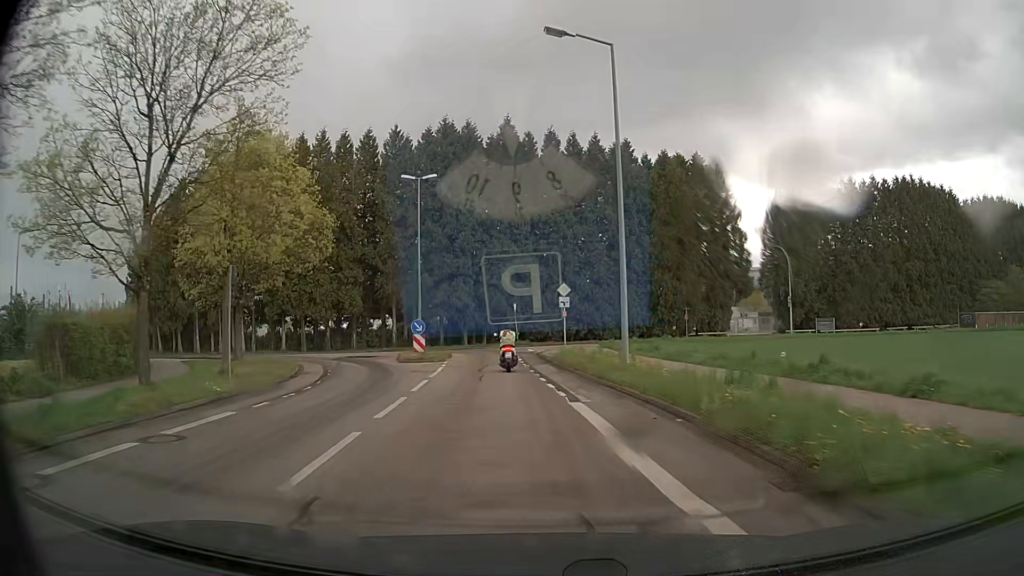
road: tertiary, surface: asphalt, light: Day
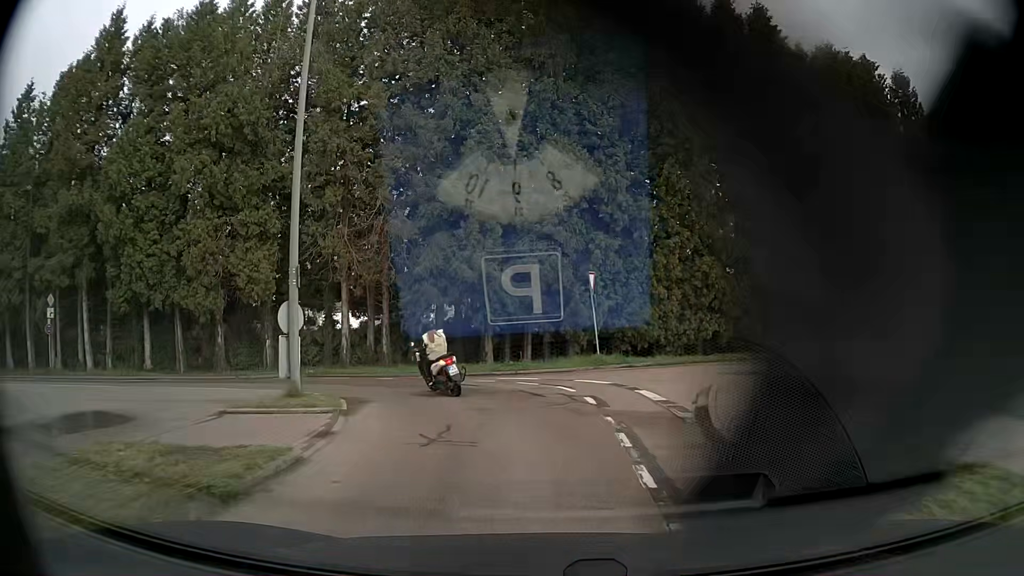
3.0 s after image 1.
(-1.6, +27.3) m; -5°
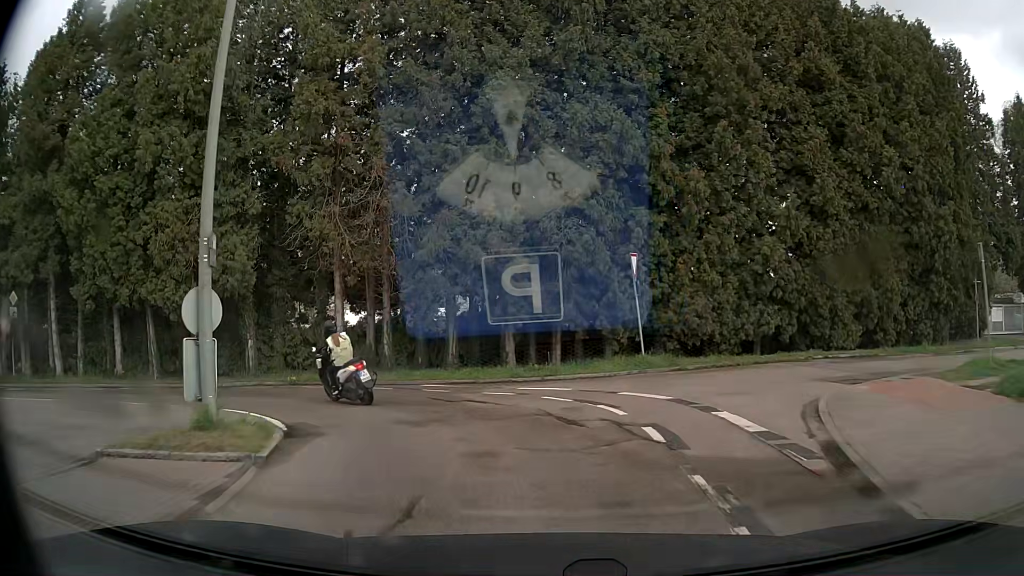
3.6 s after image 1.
(-0.1, +4.2) m; -2°
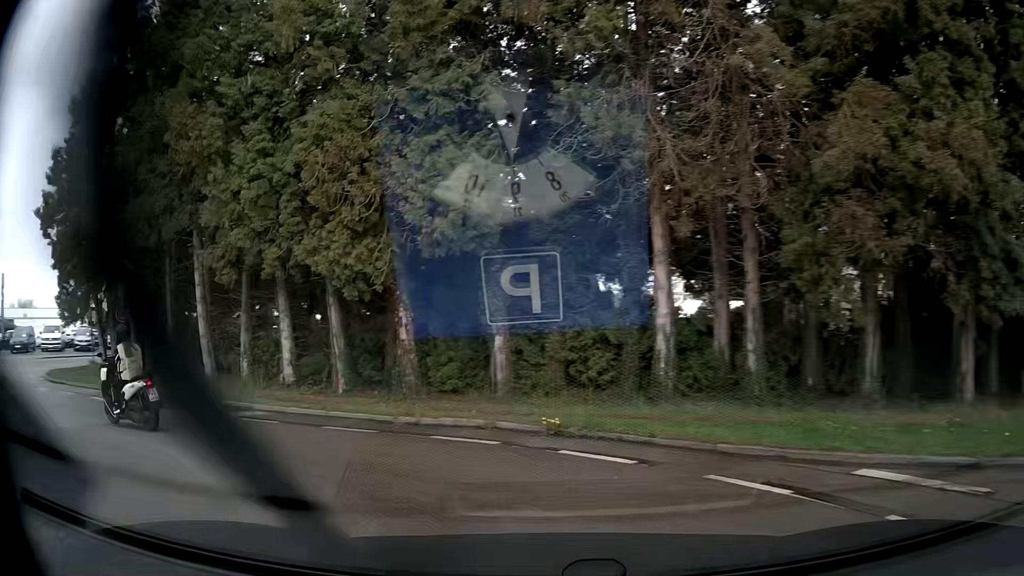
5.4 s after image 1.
(-2.1, +10.2) m; -29°
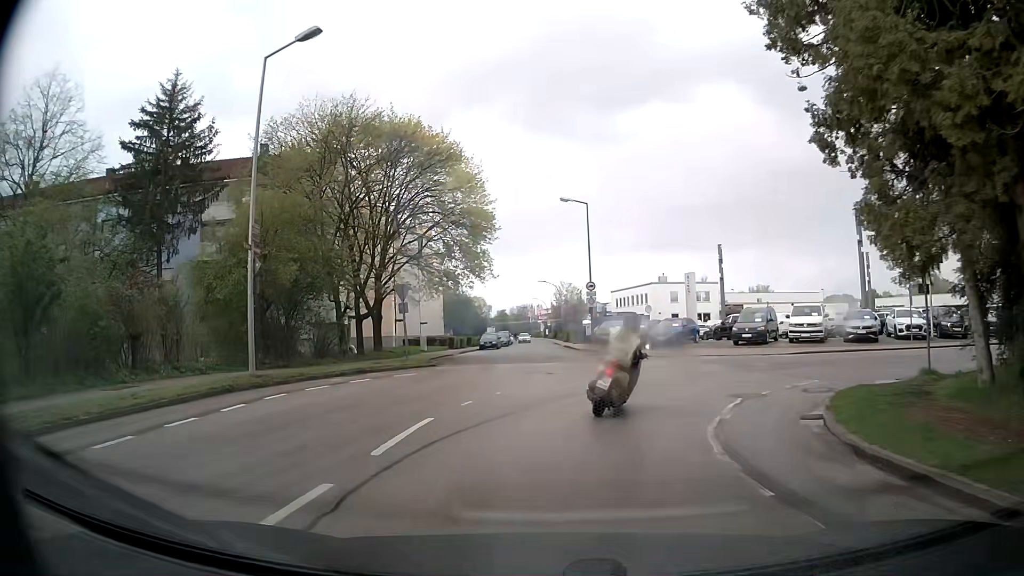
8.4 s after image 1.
(-10.3, +12.3) m; -65°
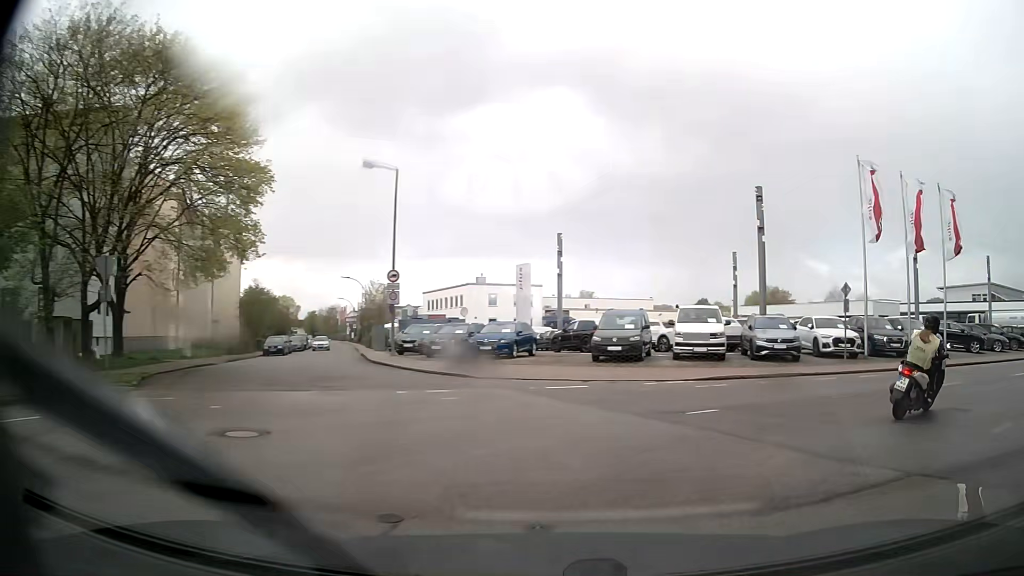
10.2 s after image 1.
(+0.7, +10.5) m; +16°
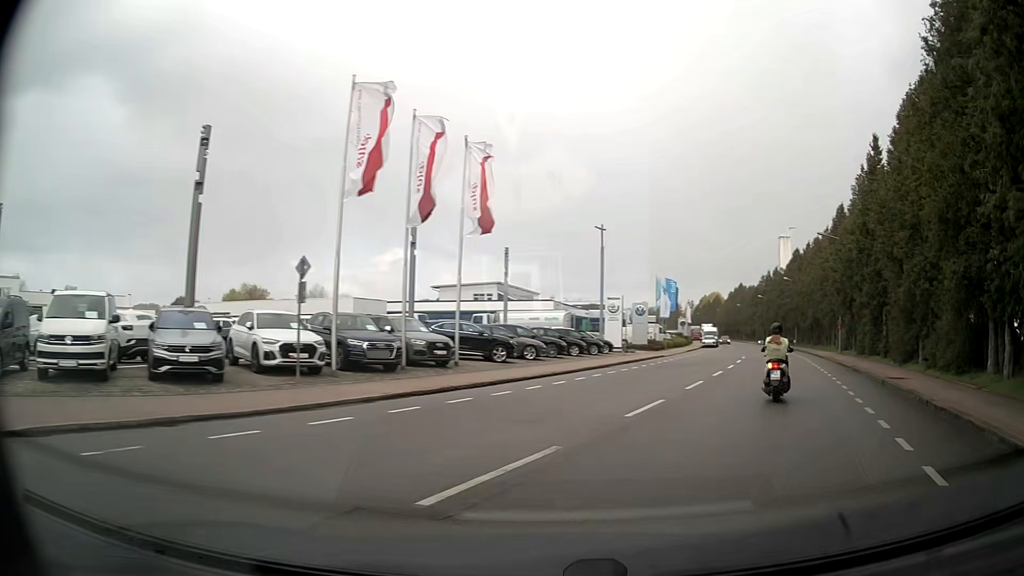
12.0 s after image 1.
(+3.4, +9.2) m; +44°
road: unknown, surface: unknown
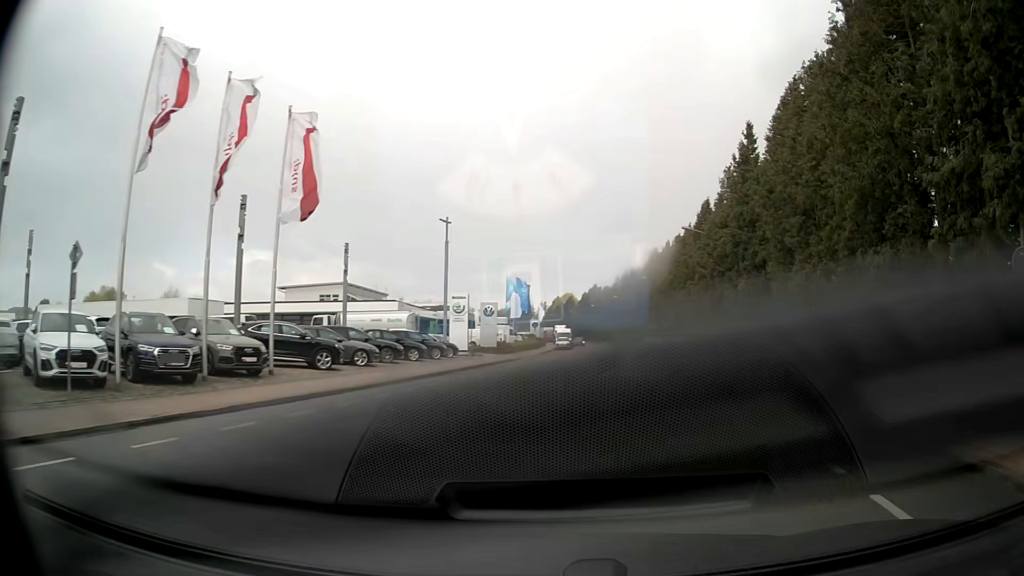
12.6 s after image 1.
(+0.4, +3.6) m; +12°
